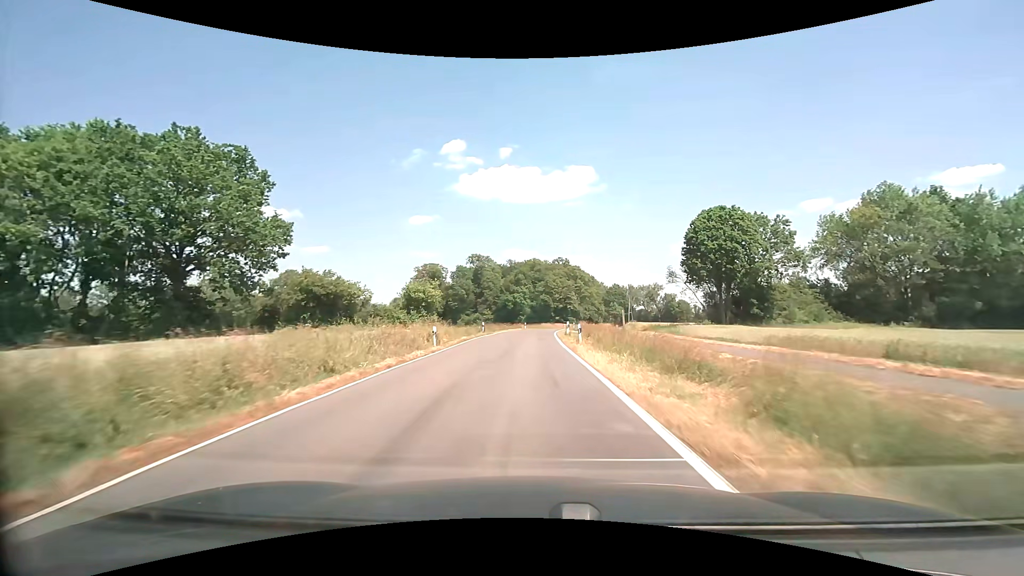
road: tertiary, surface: asphalt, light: Day
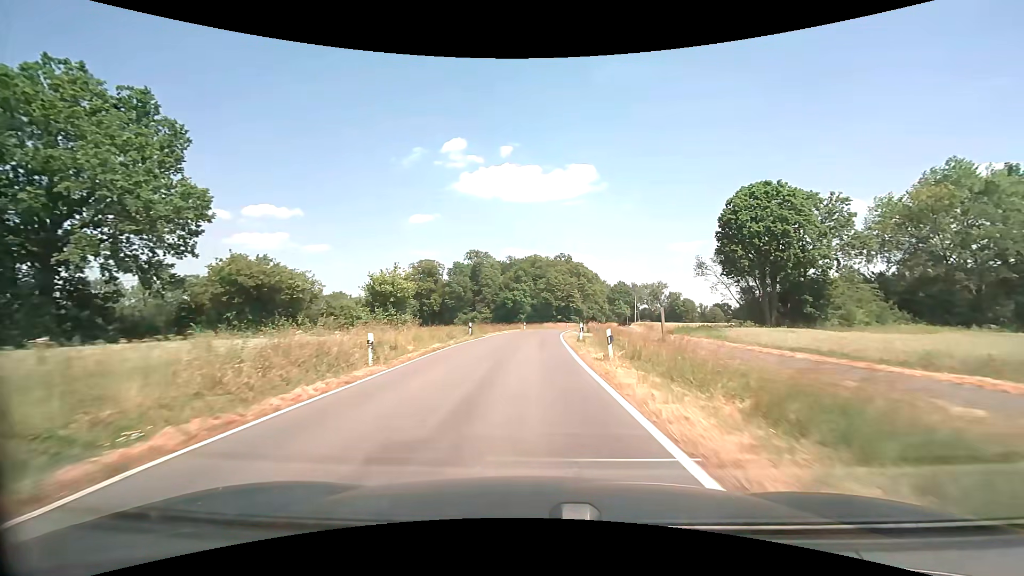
(0.0, +9.5) m; 0°
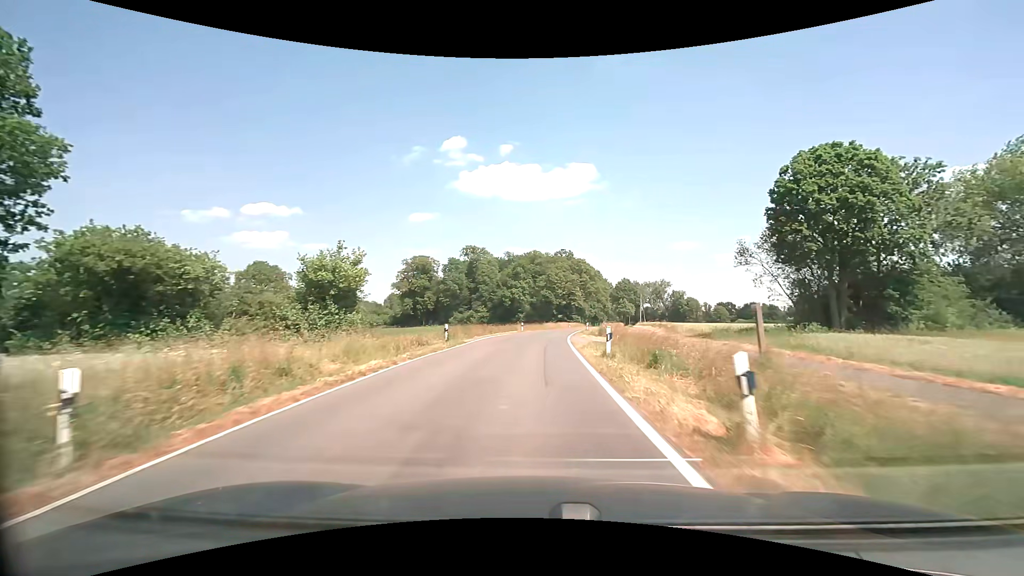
(0.0, +9.4) m; 0°
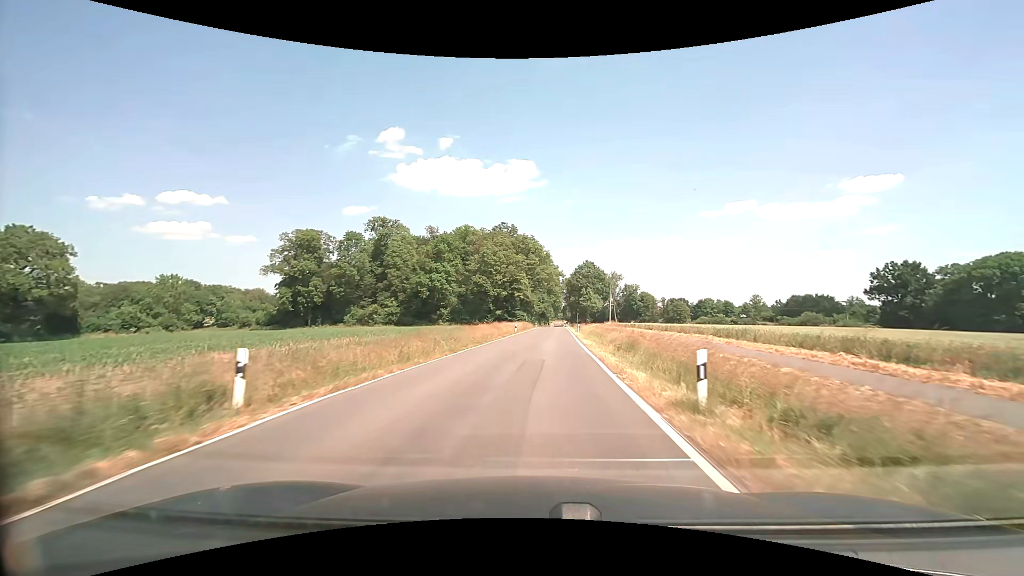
(+2.2, +47.3) m; +7°
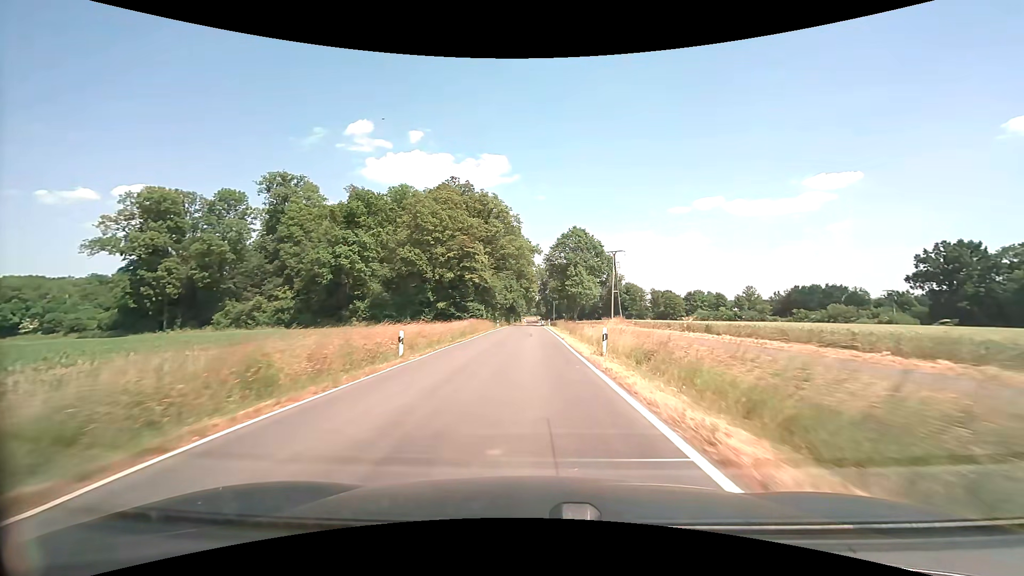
(+1.7, +40.4) m; +3°
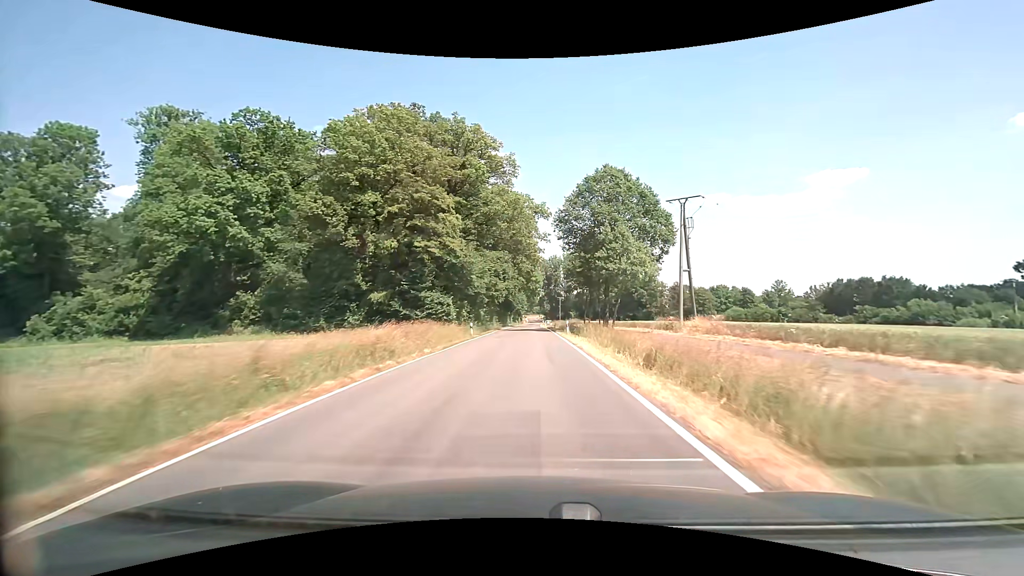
(-0.2, +32.3) m; 0°
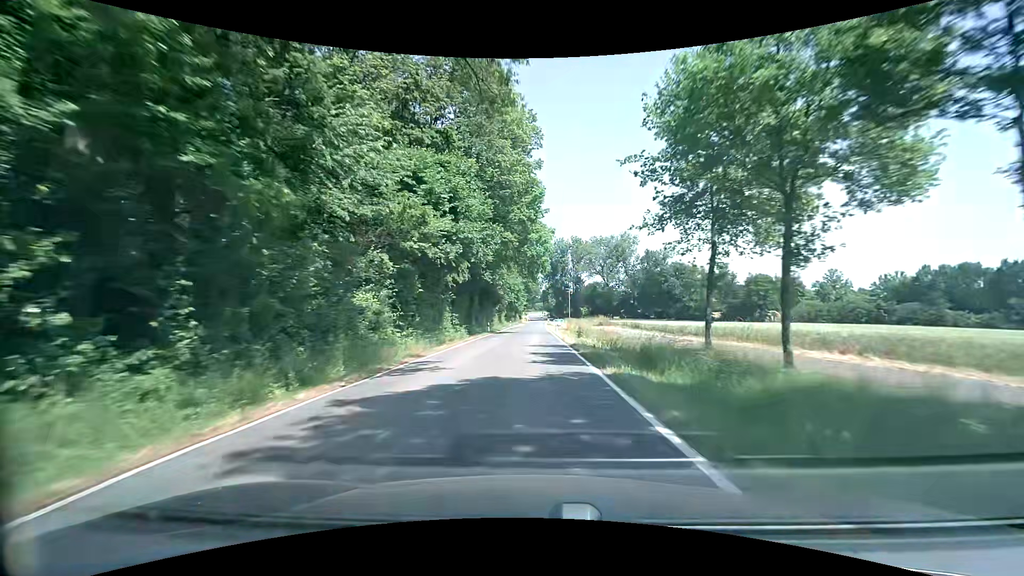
(+0.1, +45.5) m; -1°
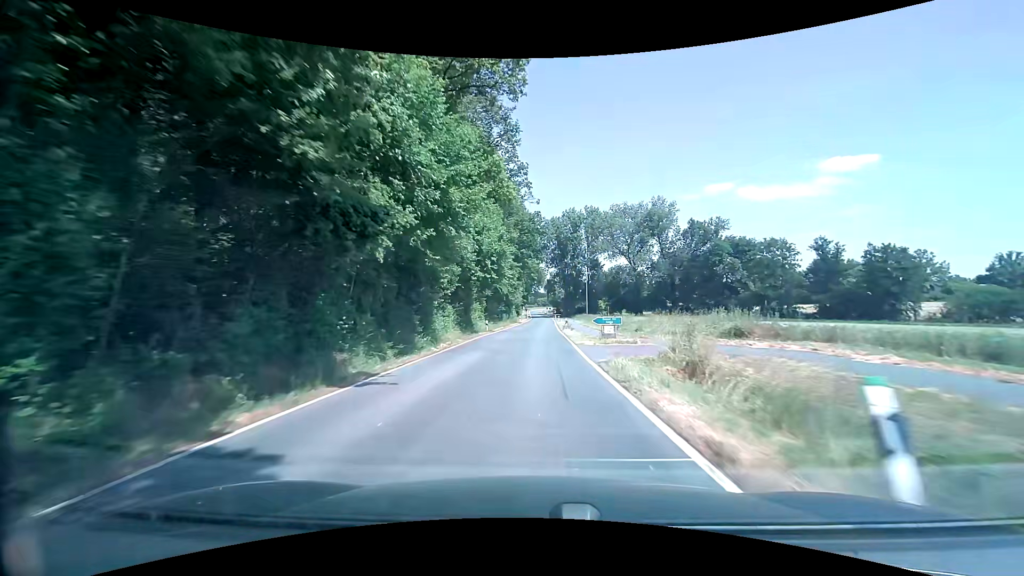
(+0.4, +47.6) m; 0°
(0, +10) (0, +20) (0, +30) (0, +40) (0, +50) (0, +60) (+1, +70) (+1, +80) (+1, +90) (+2, +100) m
